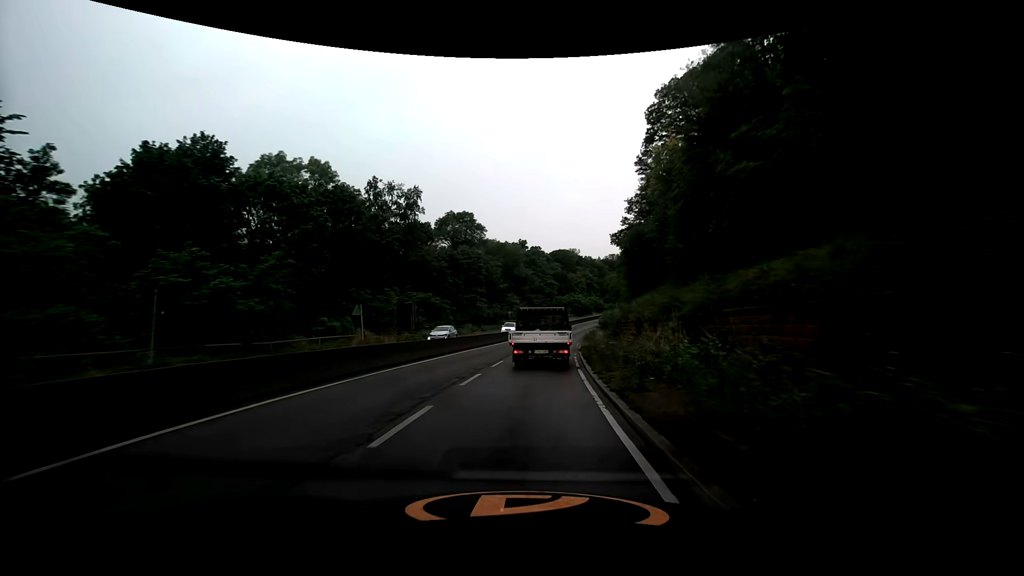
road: trunk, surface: asphalt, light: Day
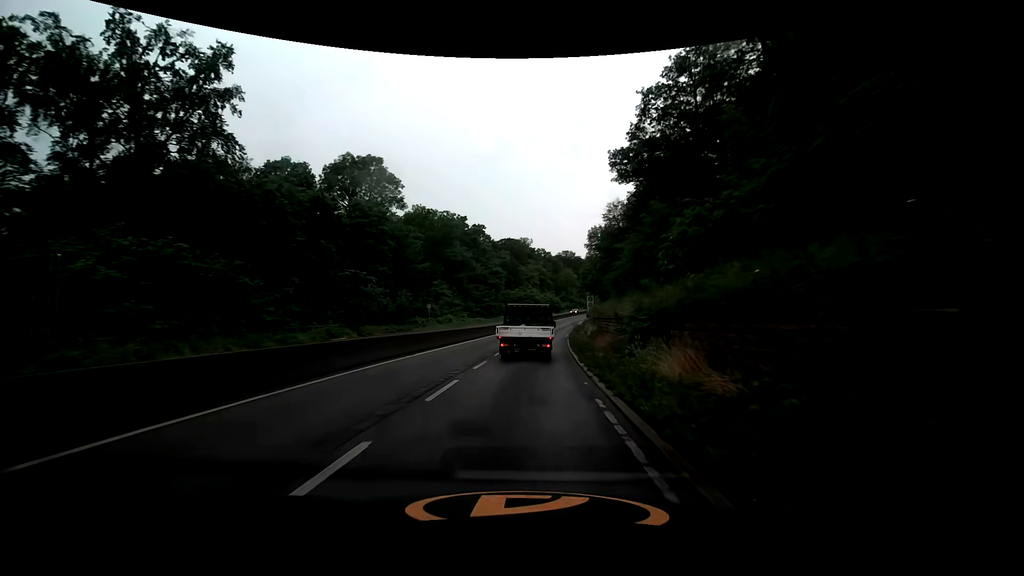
(+2.2, +33.8) m; +6°
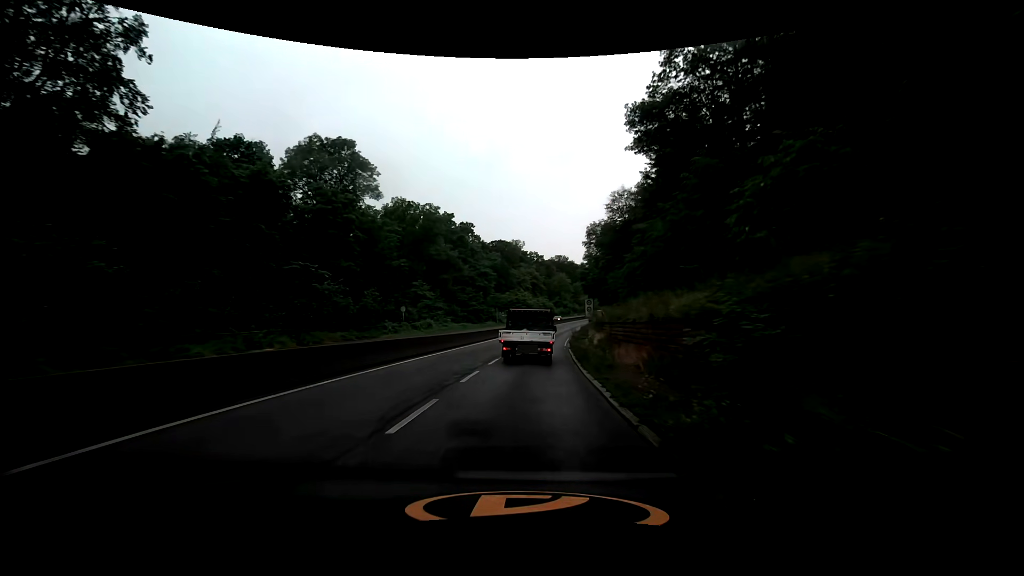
(+0.1, +8.5) m; +1°
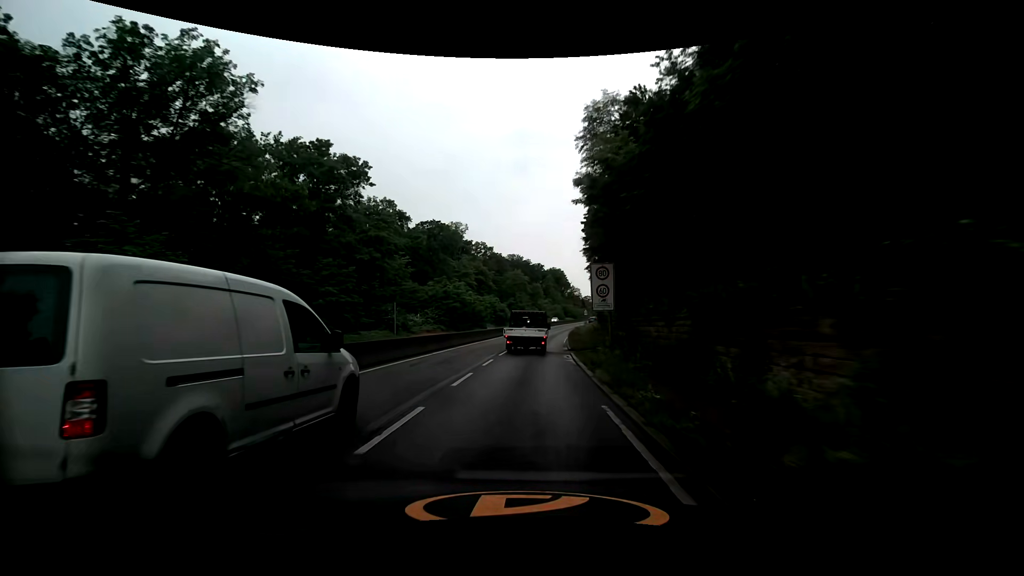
(+2.1, +44.1) m; +5°
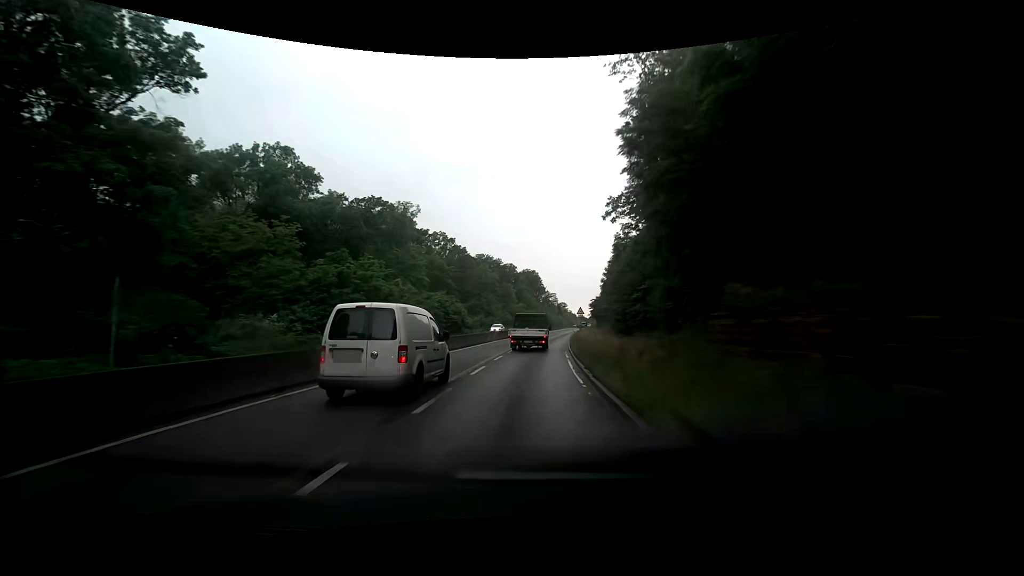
(+0.8, +27.9) m; +3°
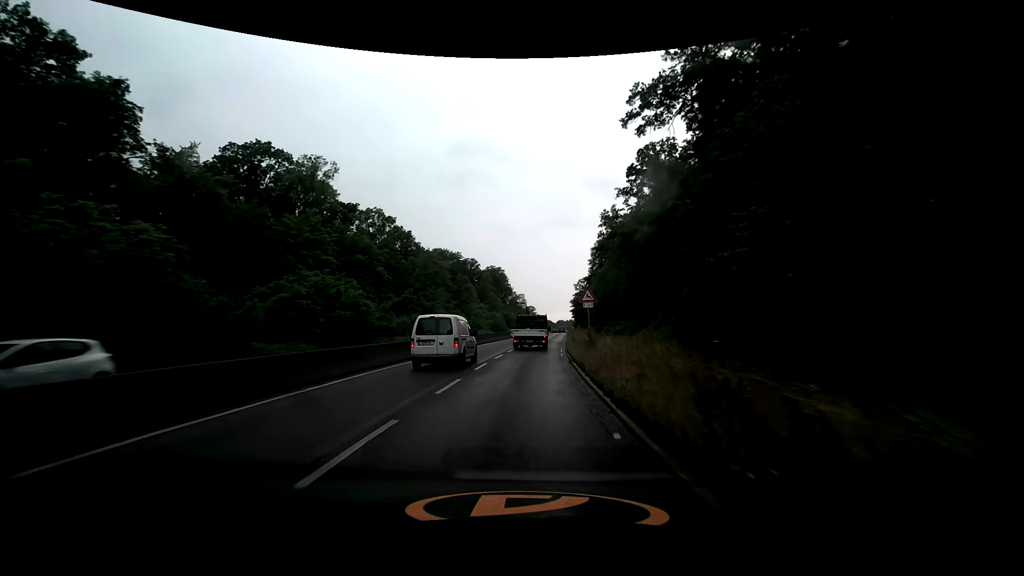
(+1.0, +28.5) m; +4°
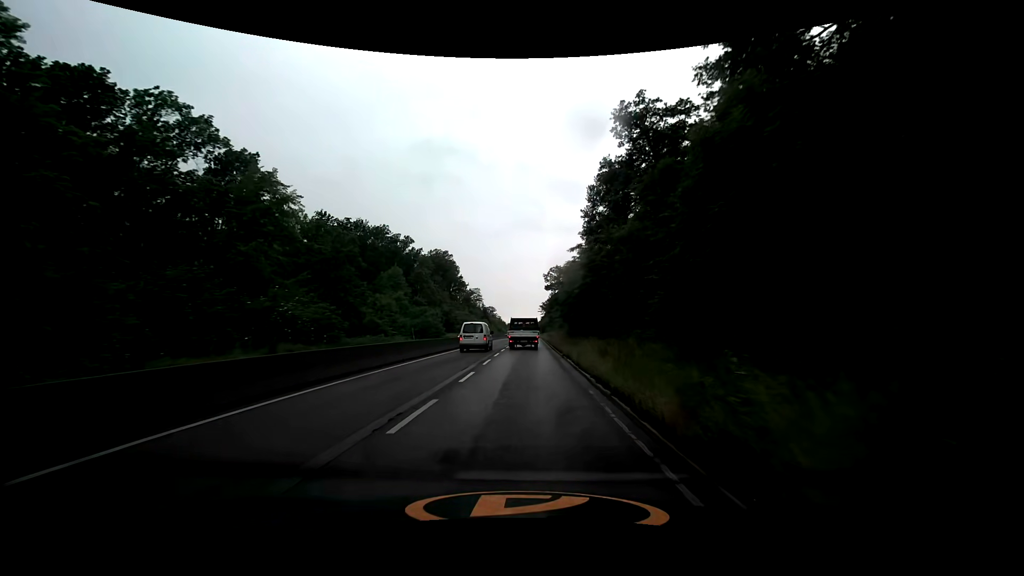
(+2.2, +47.5) m; +5°
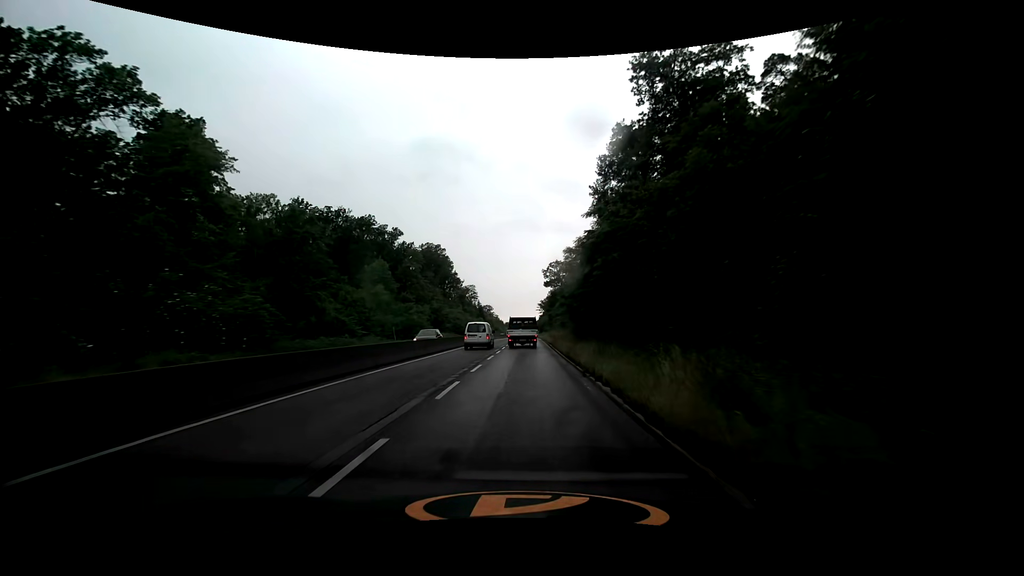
(0.0, +9.6) m; 0°
(0, +10) (0, +20) (0, +30) (0, +40) (0, +50) (0, +60) (+1, +70) (+1, +80) (+1, +90) (+1, +100) m
